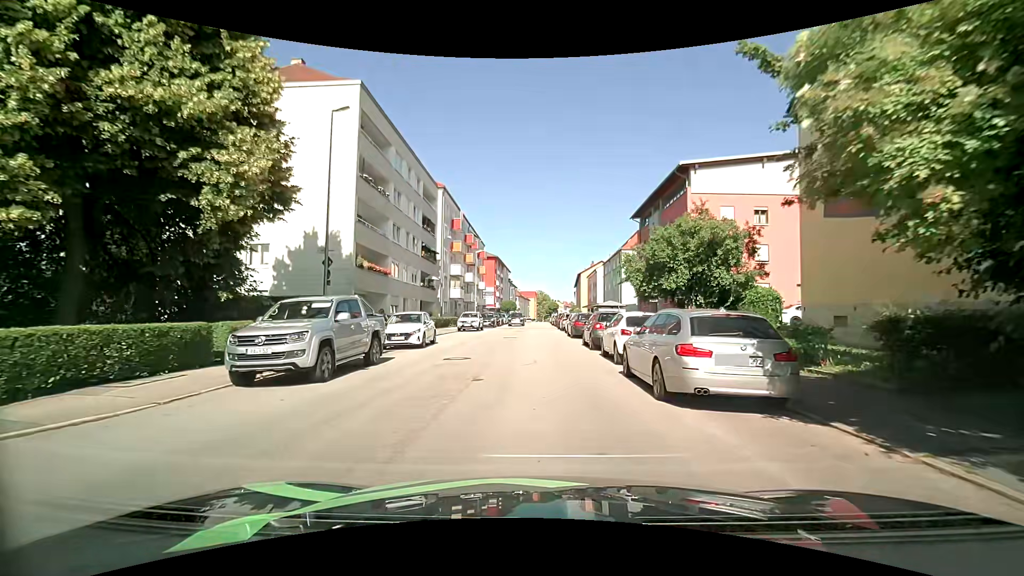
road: tertiary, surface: asphalt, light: Day
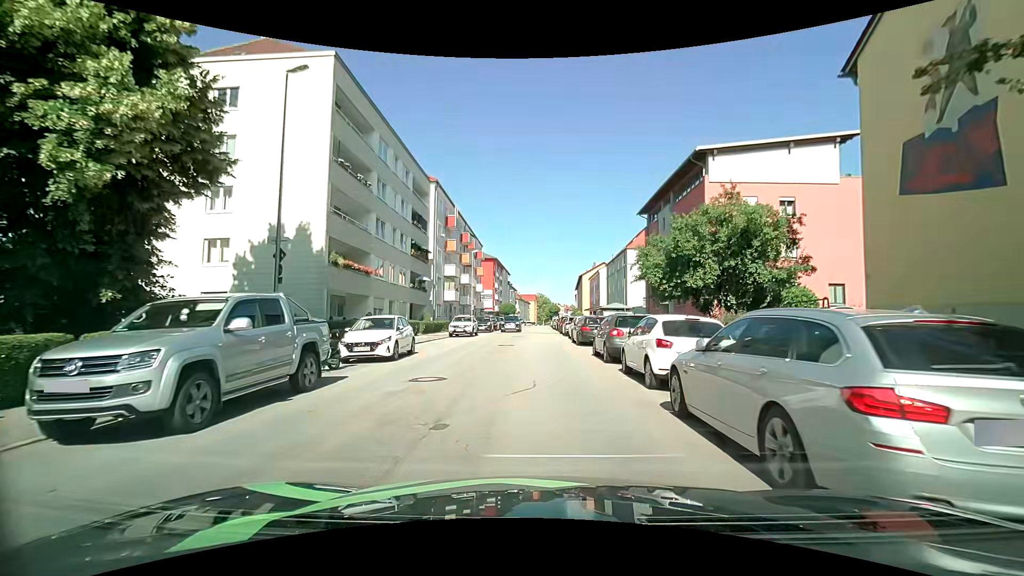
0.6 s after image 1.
(0.0, +3.9) m; 0°
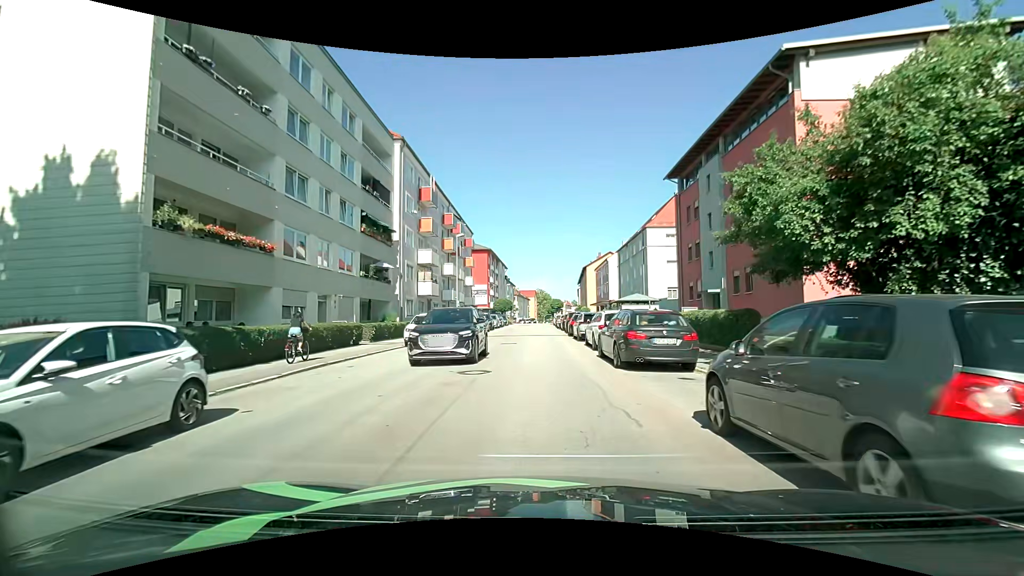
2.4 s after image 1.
(-0.1, +11.9) m; -1°
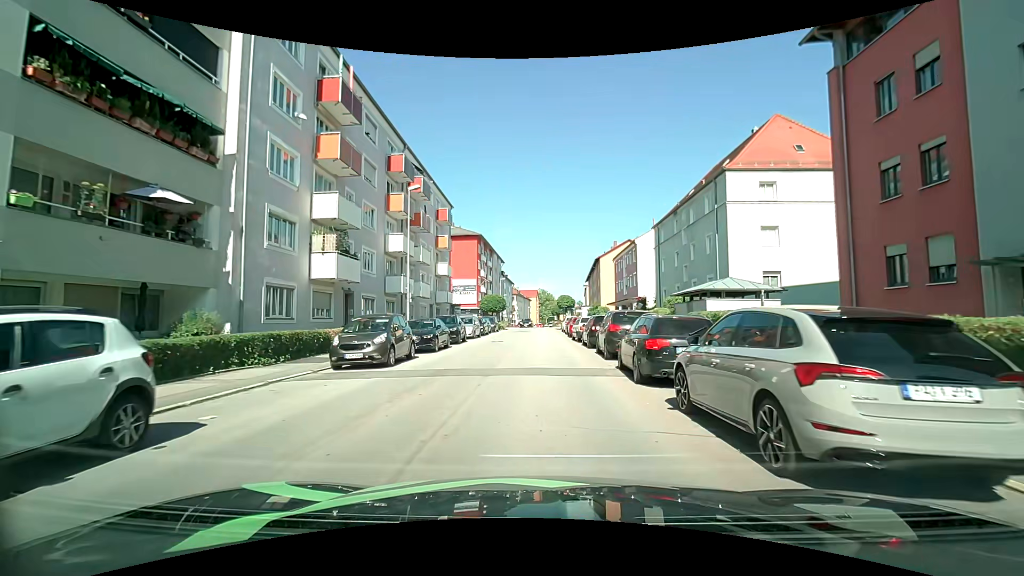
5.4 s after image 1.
(+0.2, +20.9) m; +1°
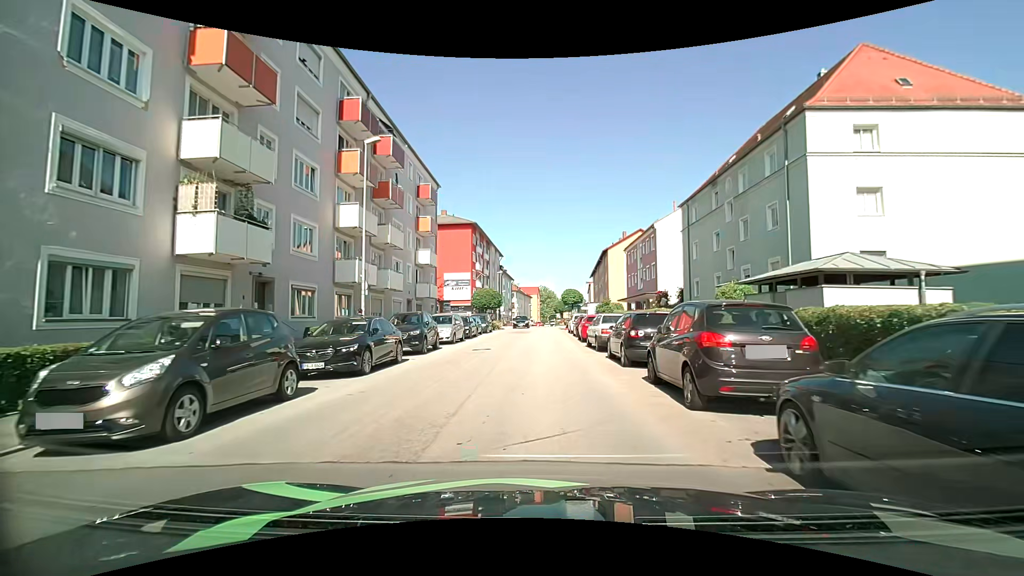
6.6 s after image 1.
(-0.2, +8.7) m; -1°
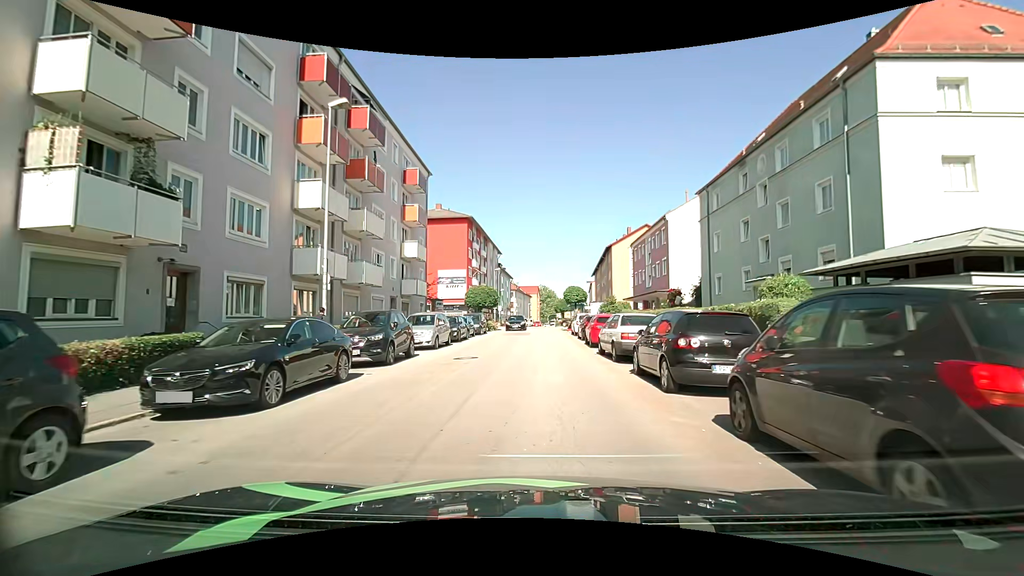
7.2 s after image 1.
(0.0, +4.3) m; 0°
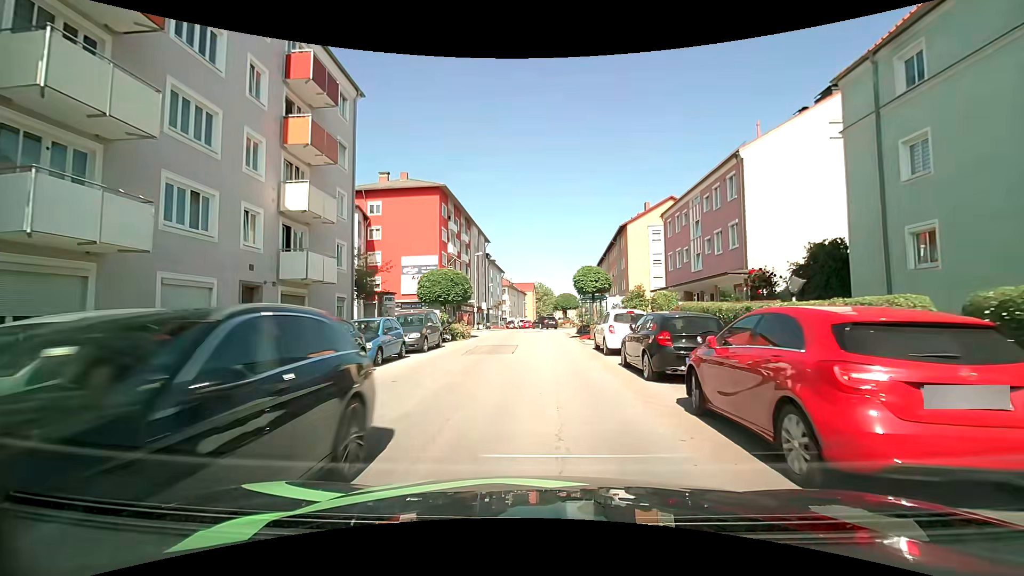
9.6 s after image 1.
(0.0, +17.0) m; 0°
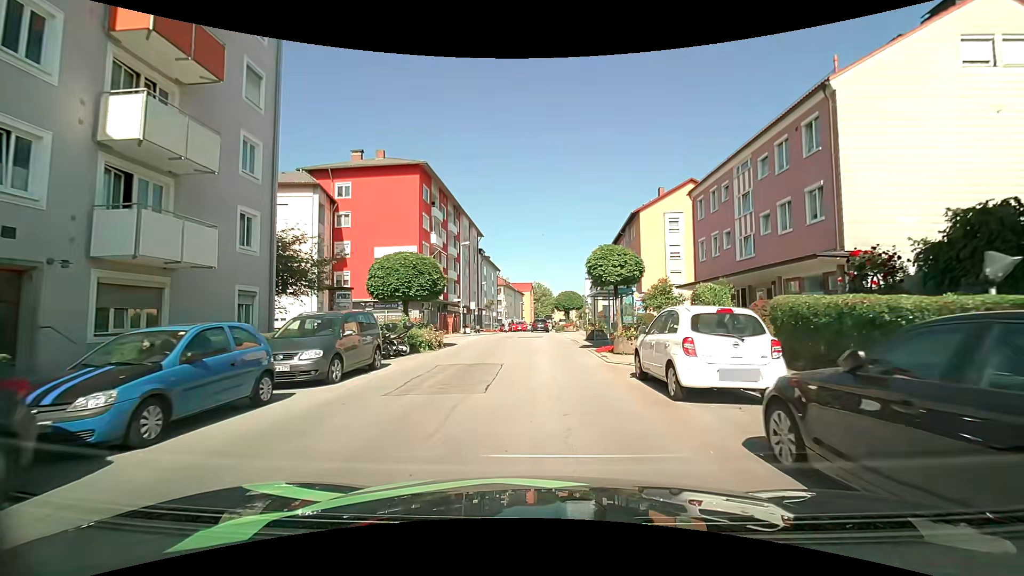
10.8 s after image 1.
(0.0, +8.5) m; 0°
(0, +10) (0, +20) (0, +30) (0, +40) (+1, +50) (+1, +60) (+1, +70) (+1, +80) (+2, +90) (+2, +100) m
